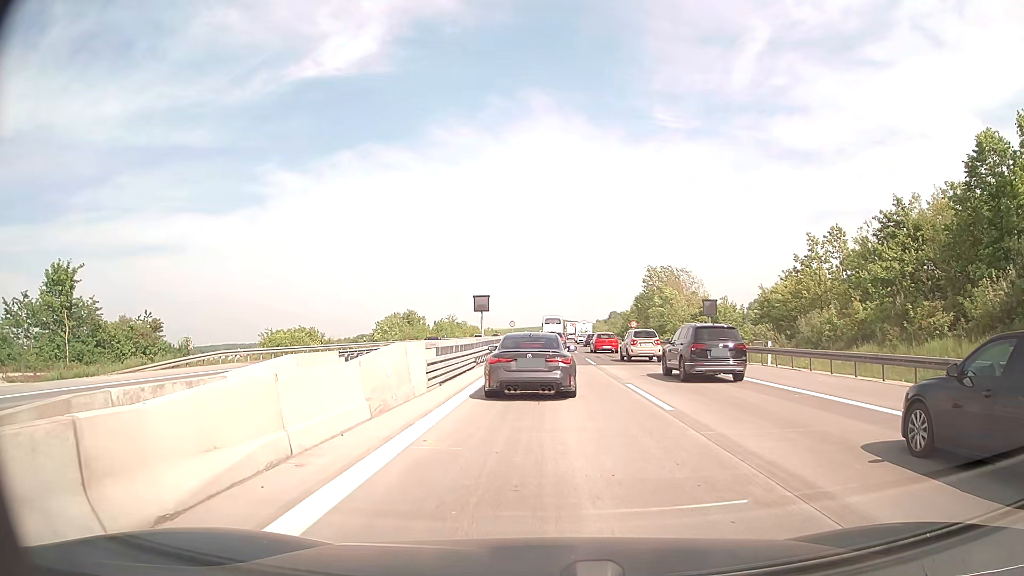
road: motorway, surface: concrete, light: Day
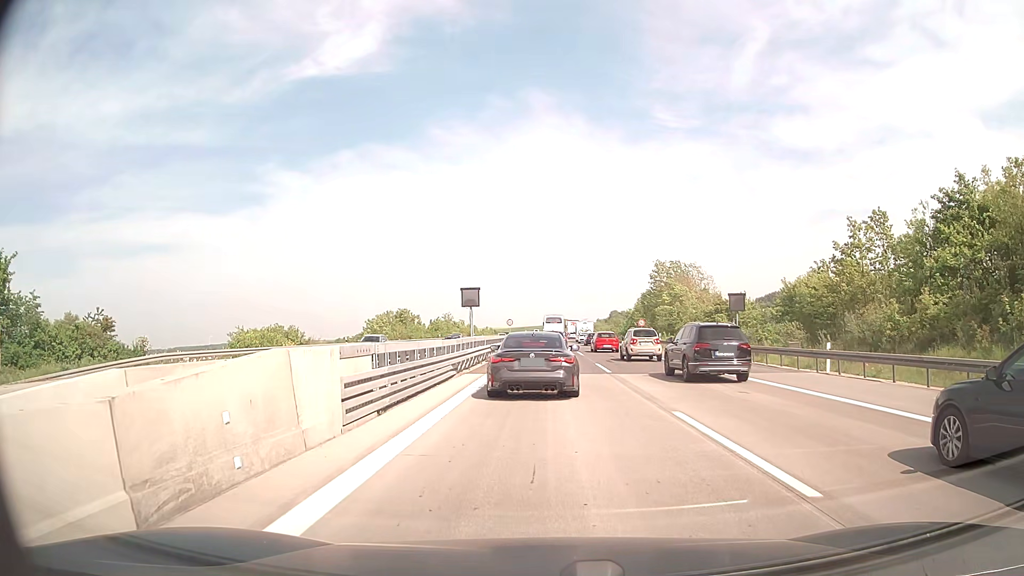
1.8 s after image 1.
(0.0, +6.7) m; -1°
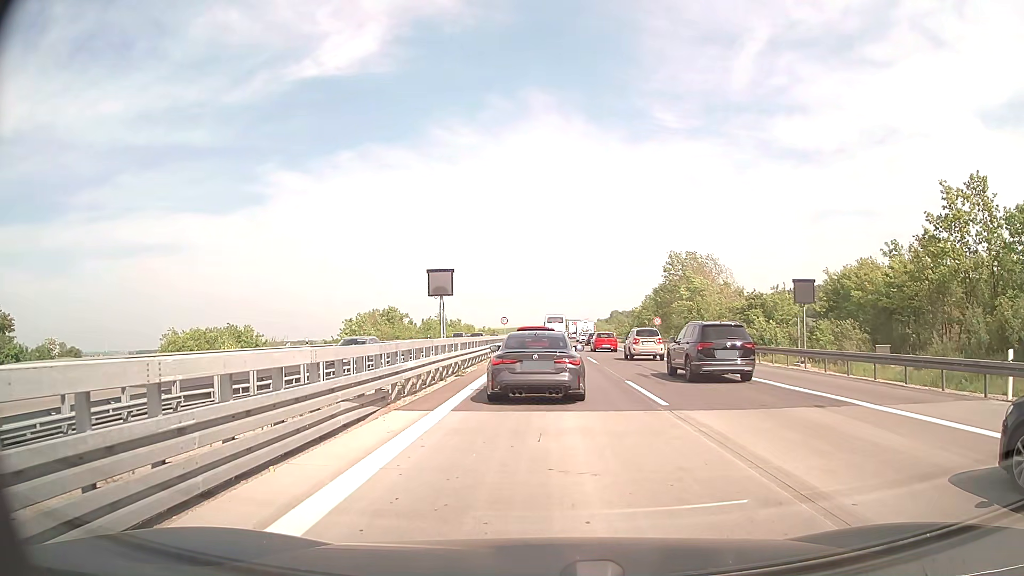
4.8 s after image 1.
(+0.1, +10.8) m; +1°
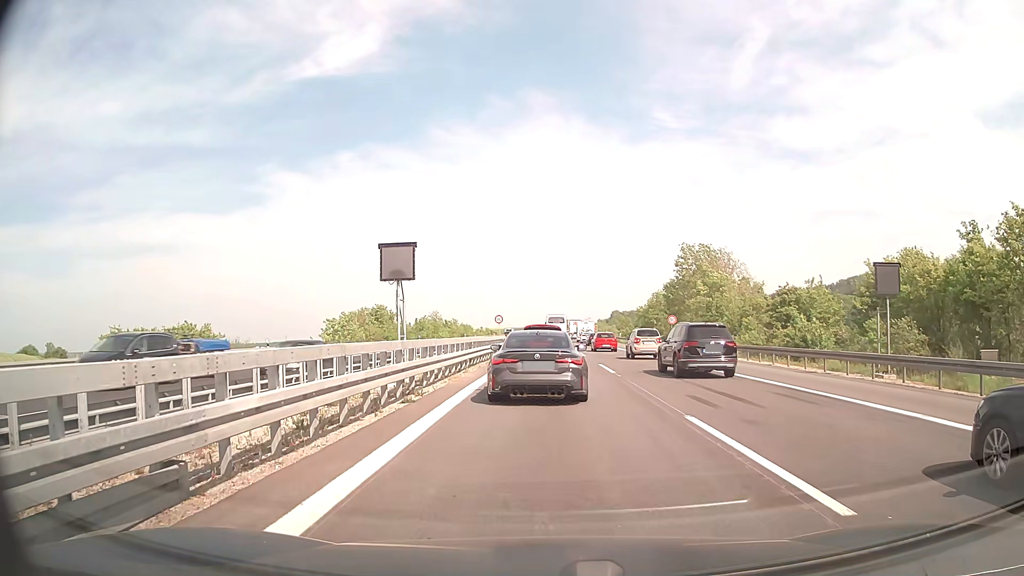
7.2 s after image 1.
(0.0, +7.8) m; 0°
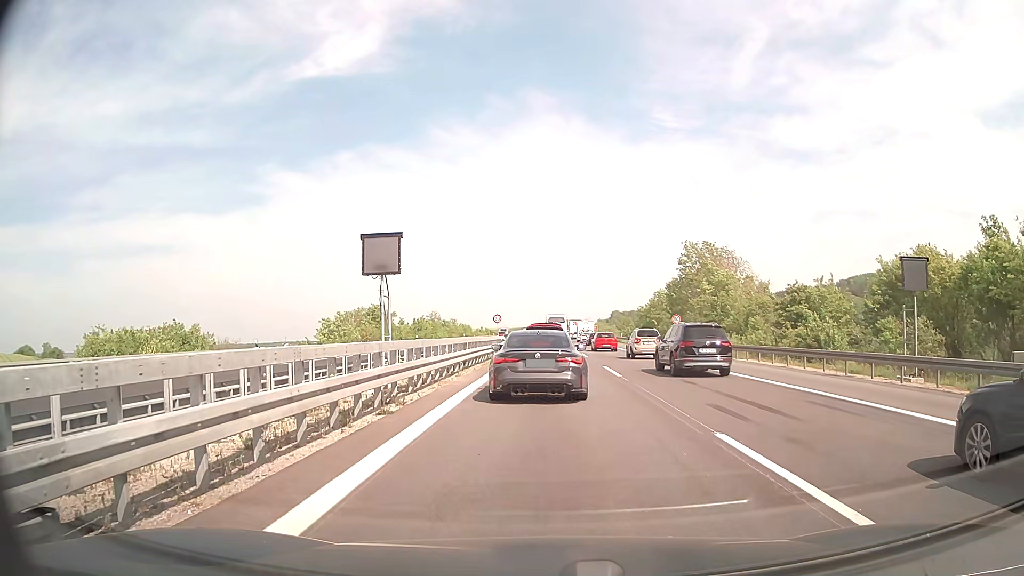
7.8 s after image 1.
(0.0, +1.9) m; -1°
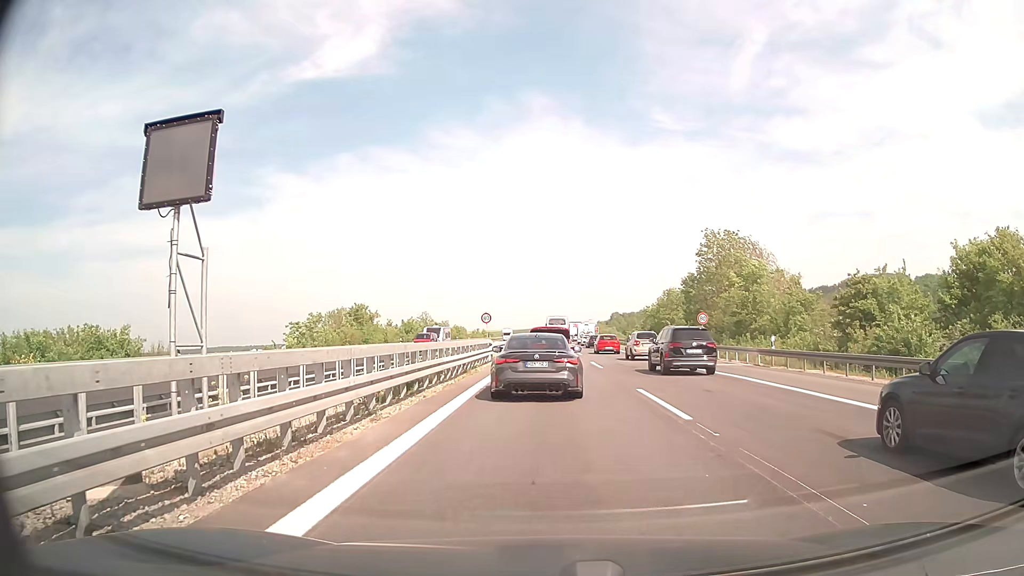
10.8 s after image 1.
(+0.1, +10.0) m; 0°
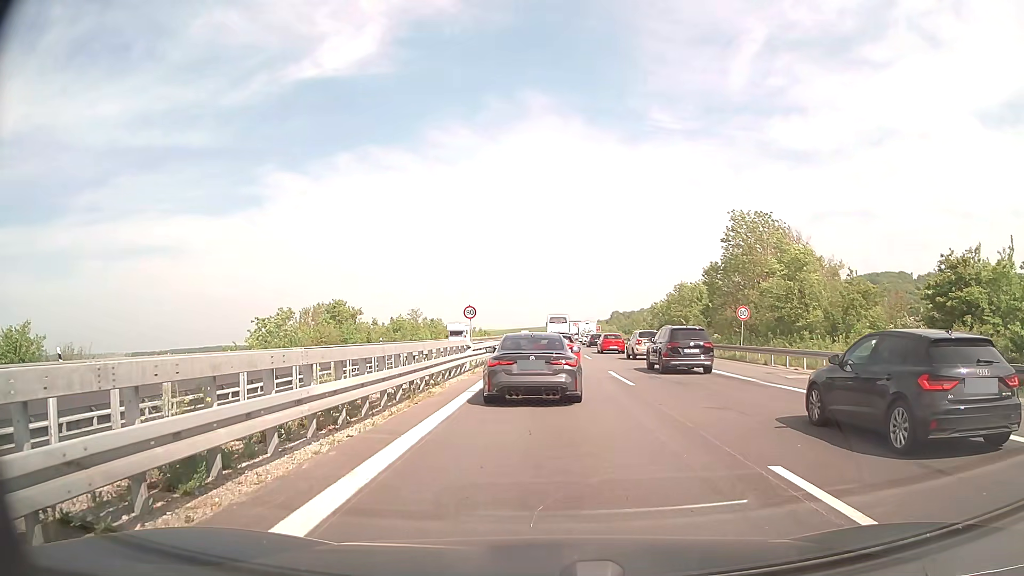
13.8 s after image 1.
(+0.1, +9.9) m; 0°
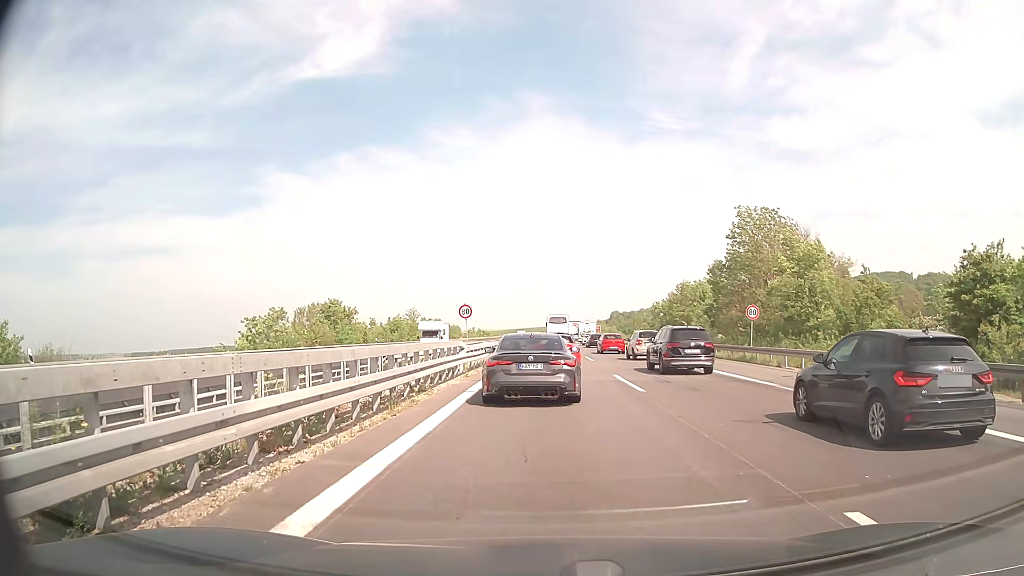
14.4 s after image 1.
(0.0, +1.9) m; +1°
(0, +10) (0, +20) (0, +30) (0, +40) (0, +50) (0, +60) (0, +70) (0, +80) (0, +90) (0, +100) m
